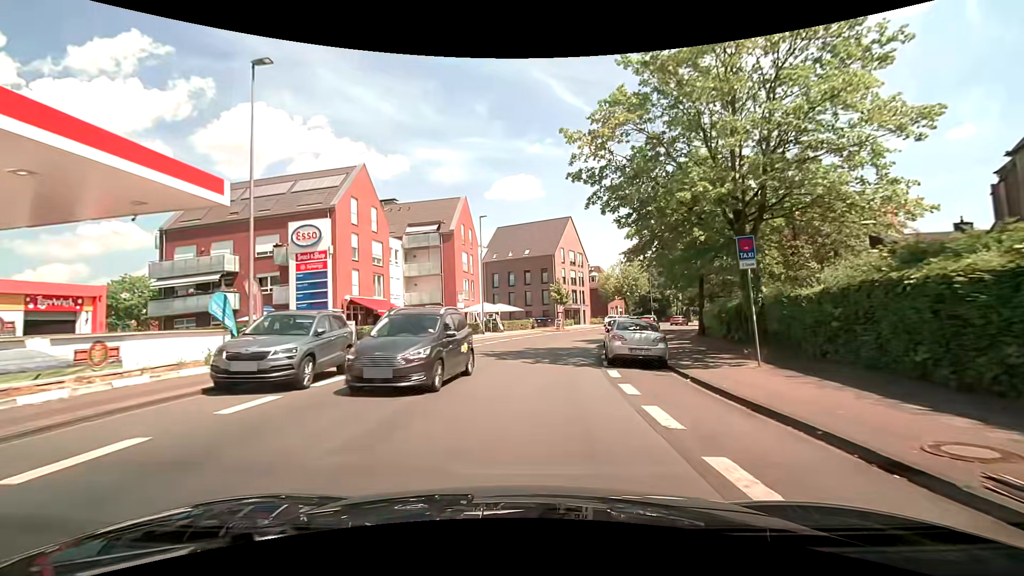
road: secondary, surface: asphalt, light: Day
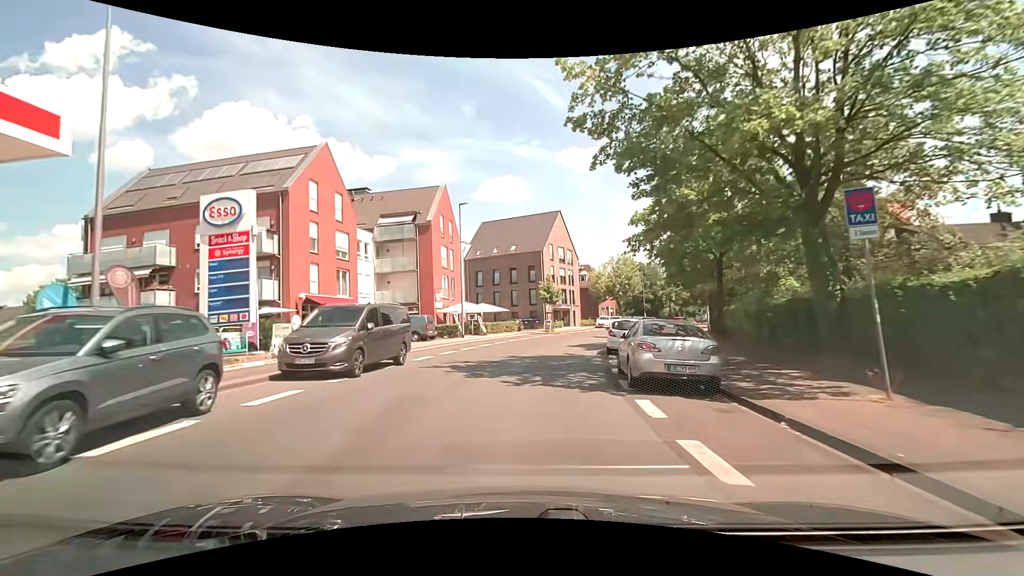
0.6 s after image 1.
(+0.1, +5.2) m; +1°
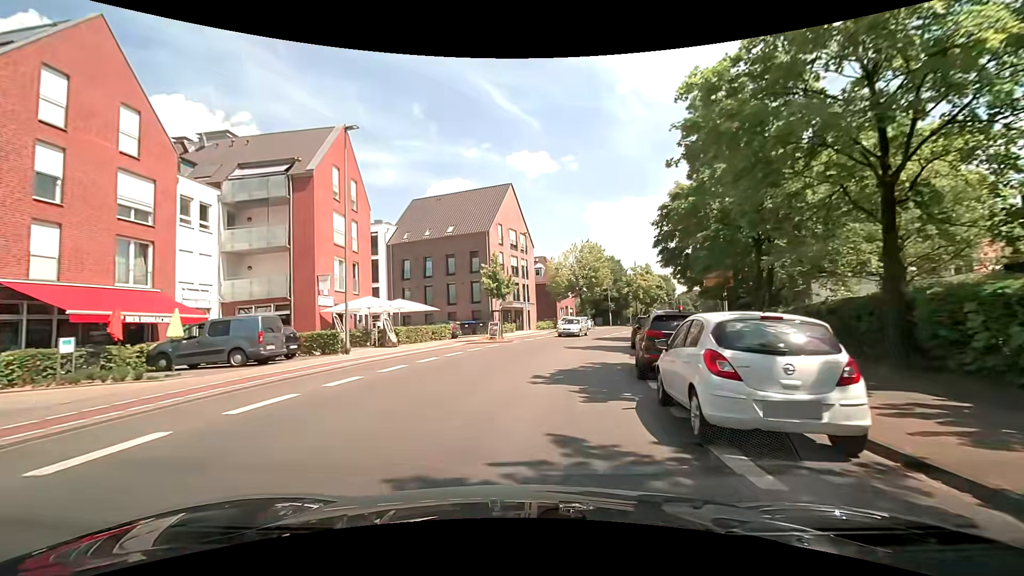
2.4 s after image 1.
(+0.9, +15.4) m; +5°
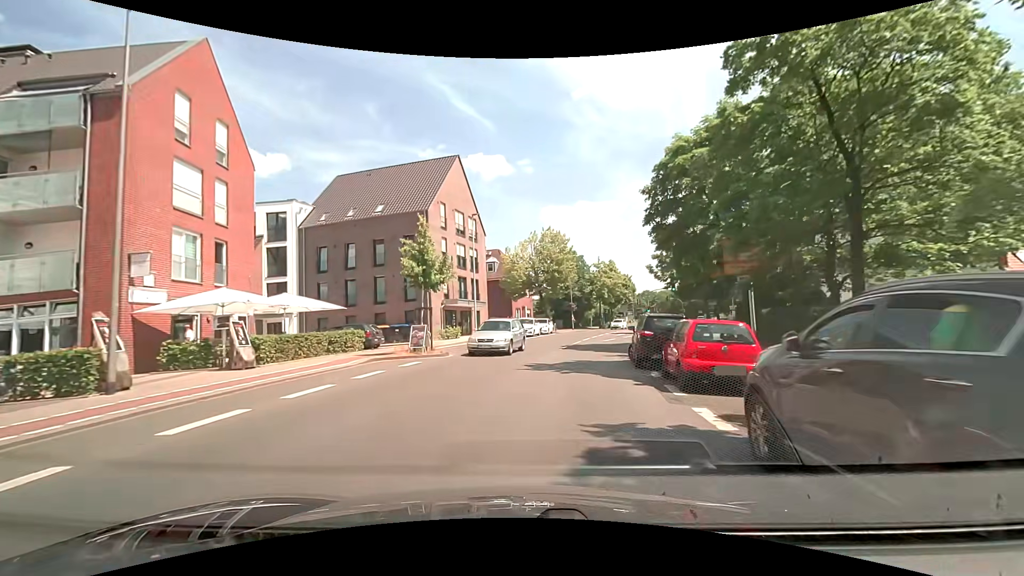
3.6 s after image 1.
(+0.6, +10.0) m; +6°
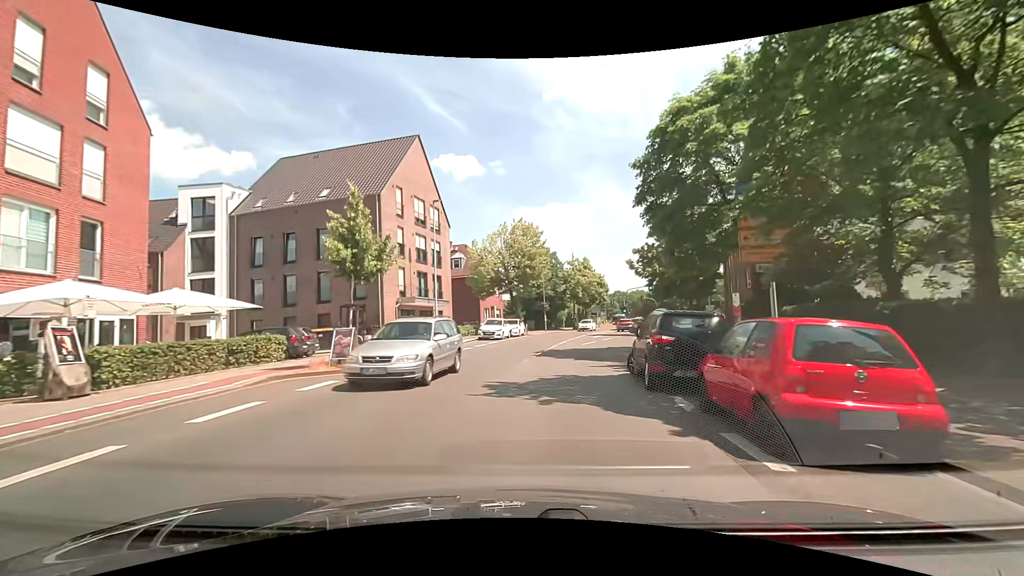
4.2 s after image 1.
(+0.2, +4.9) m; +5°
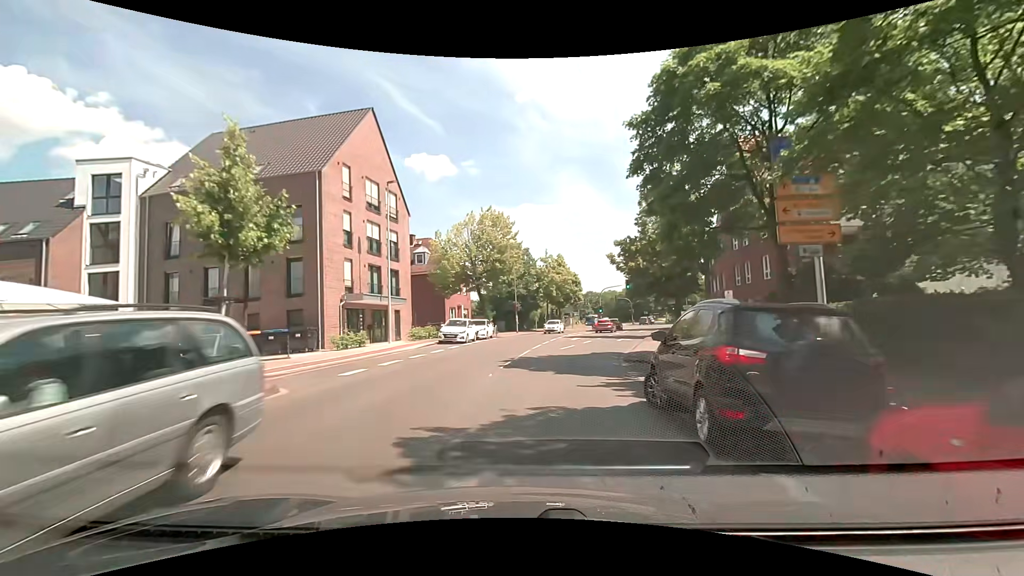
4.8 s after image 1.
(+0.1, +4.9) m; +2°
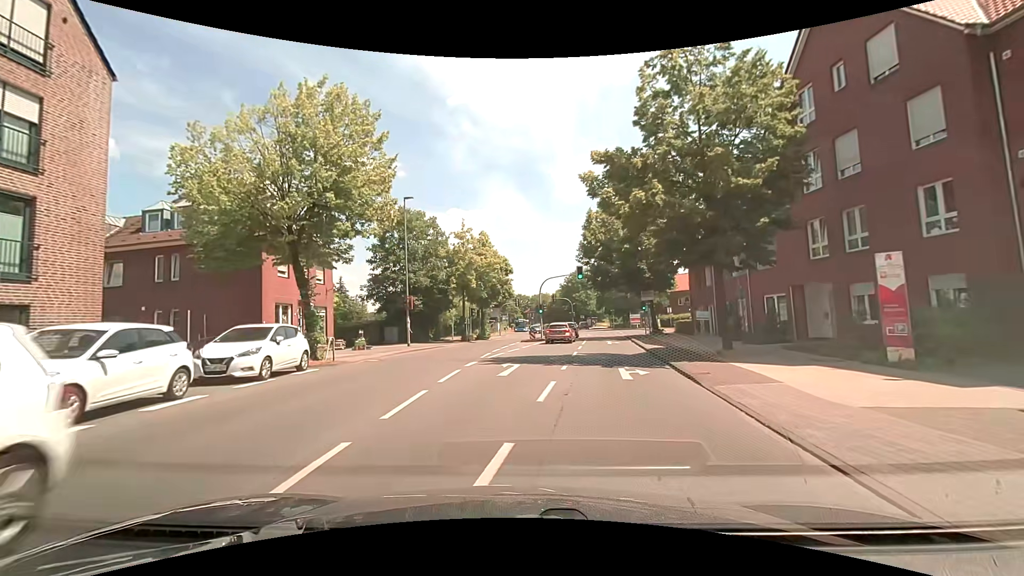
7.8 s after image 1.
(+2.1, +22.1) m; +9°
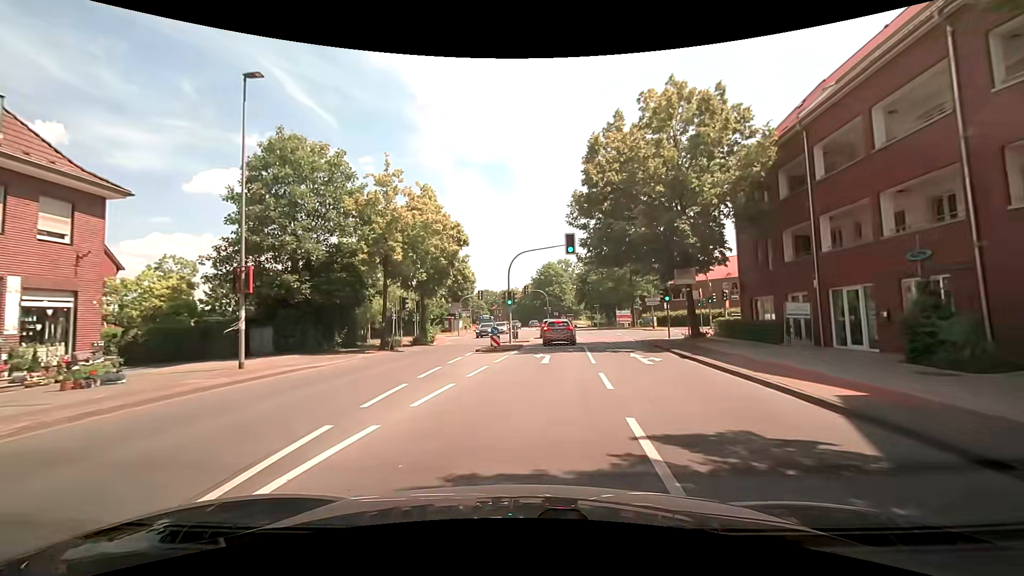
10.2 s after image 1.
(+0.5, +16.7) m; +4°
